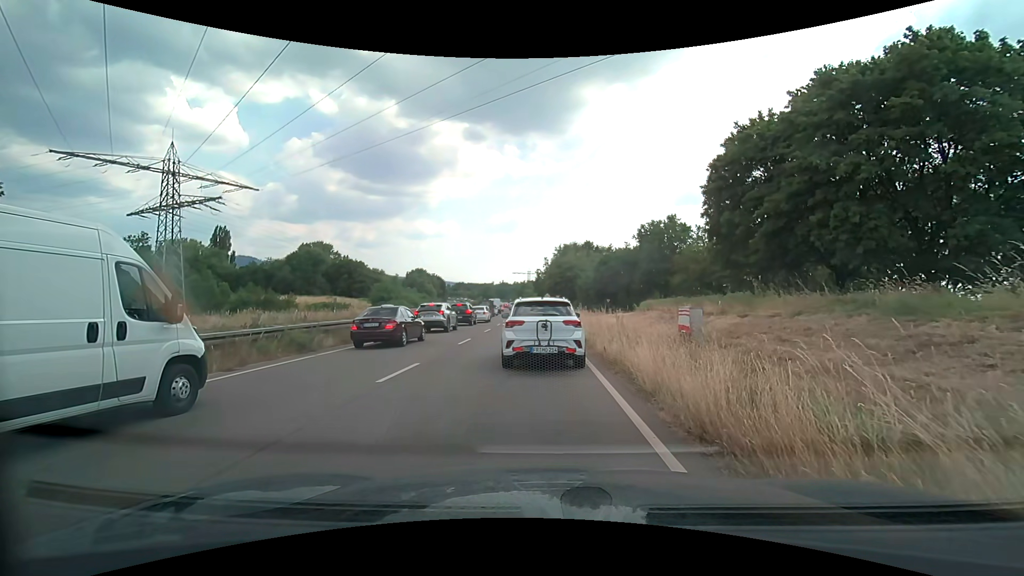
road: trunk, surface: asphalt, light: Day
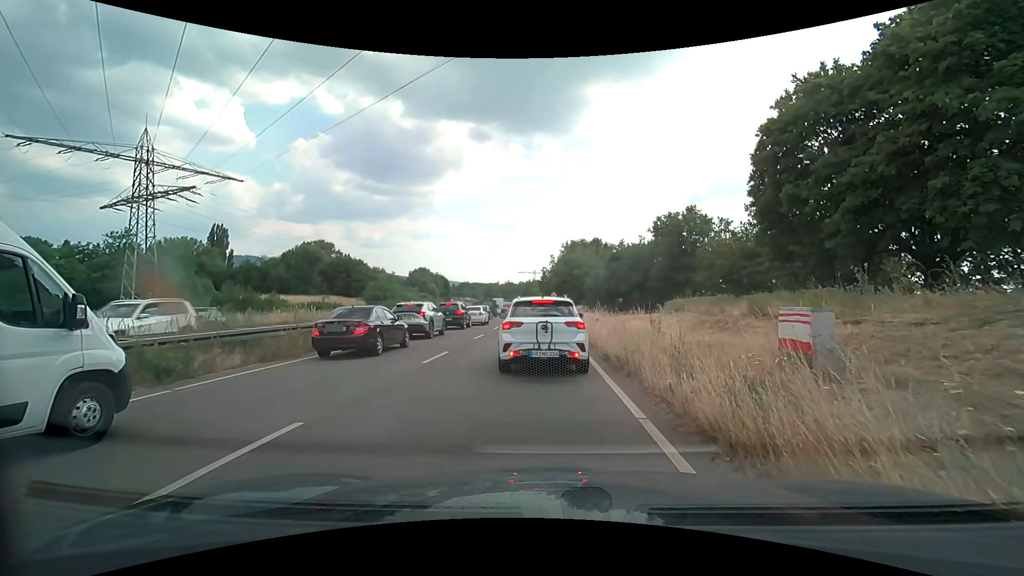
(-0.1, +6.1) m; -1°
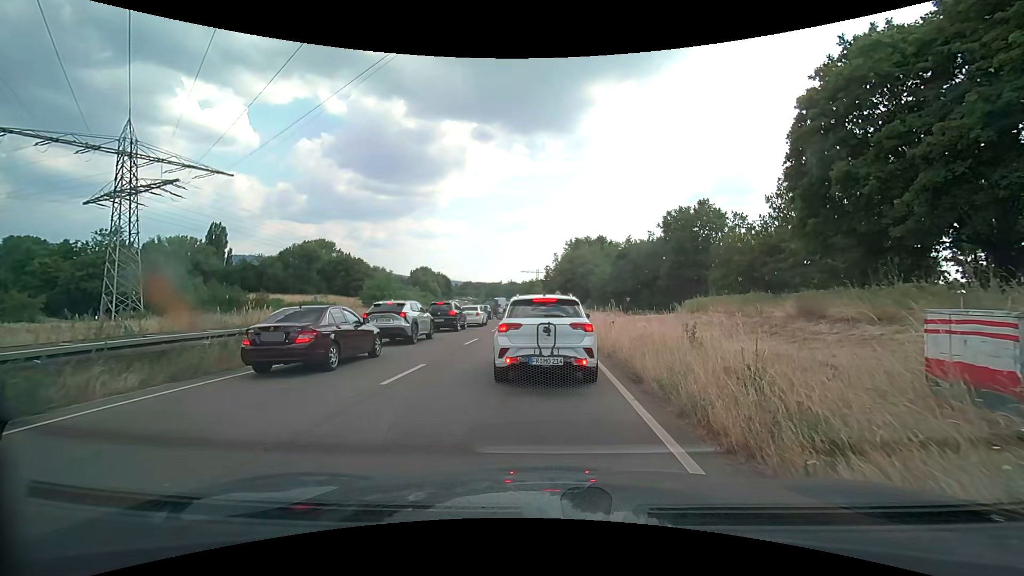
(0.0, +3.4) m; -1°
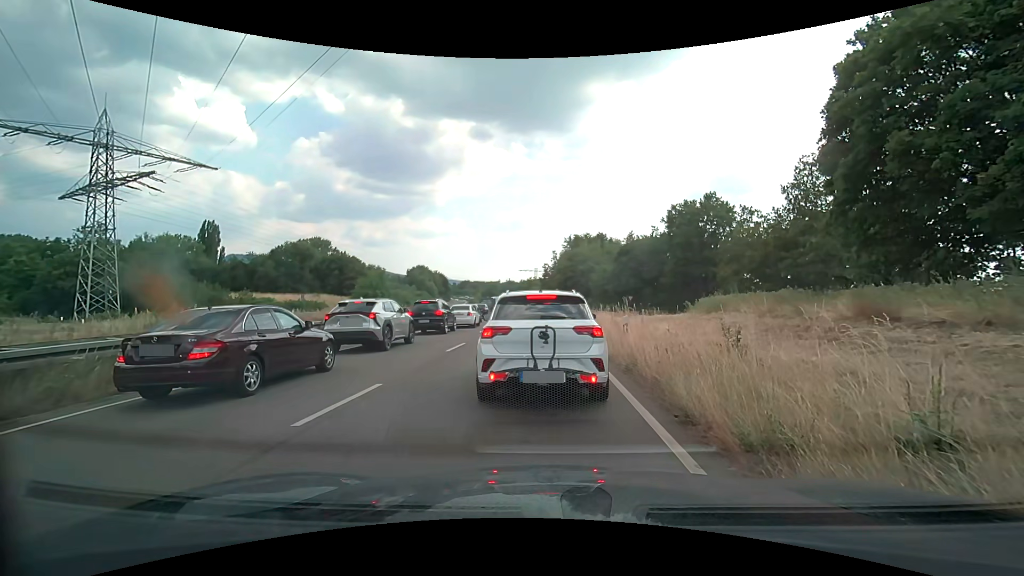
(0.0, +2.9) m; 0°
